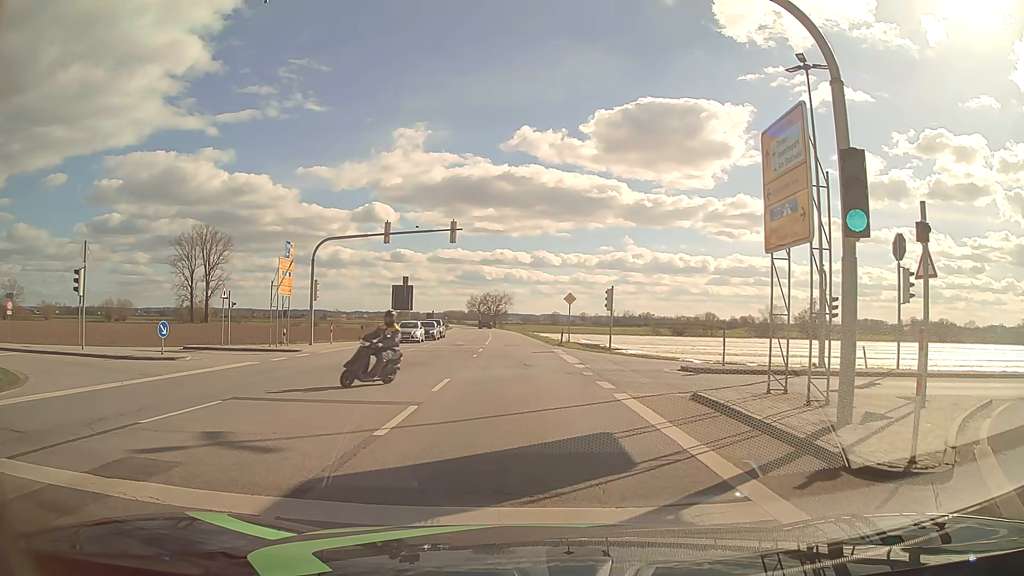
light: Day
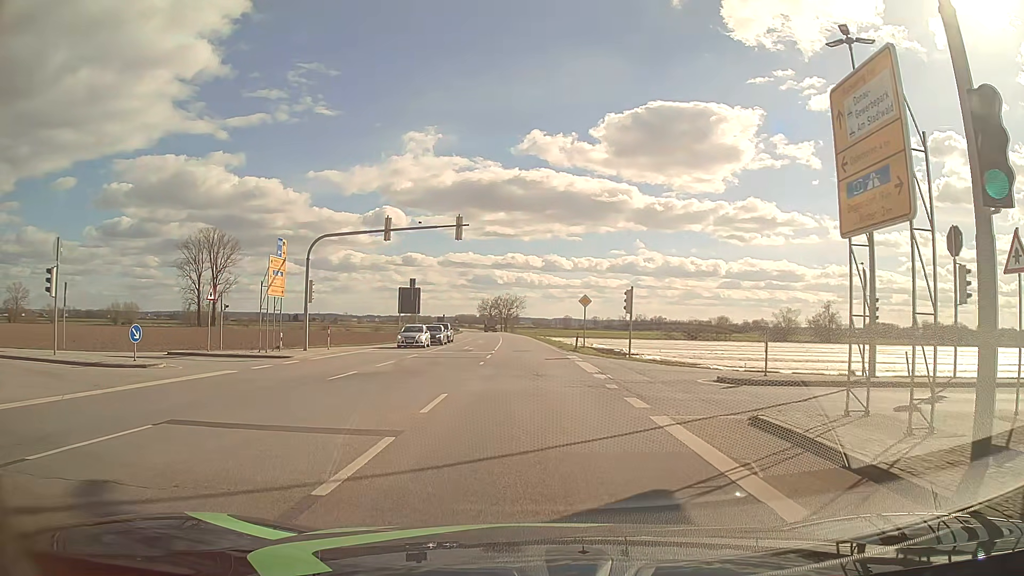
(0.0, +3.1) m; 0°
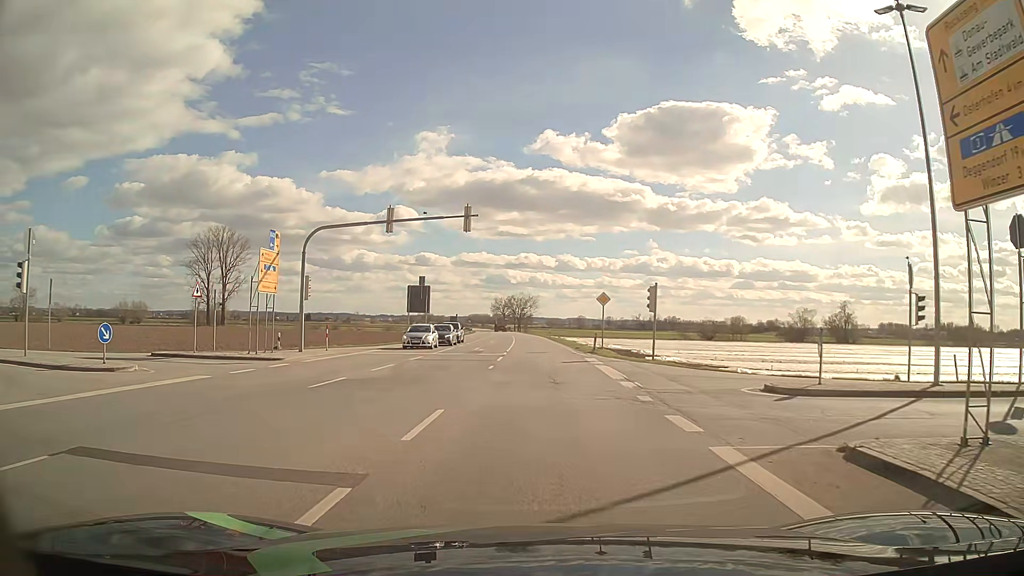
(-0.1, +2.9) m; -2°
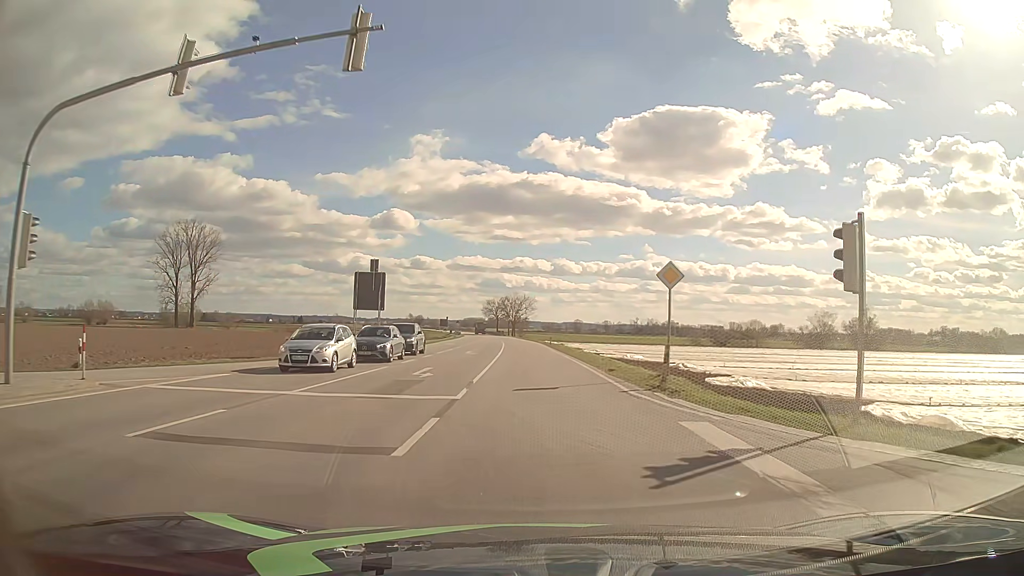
(-0.1, +20.0) m; +1°
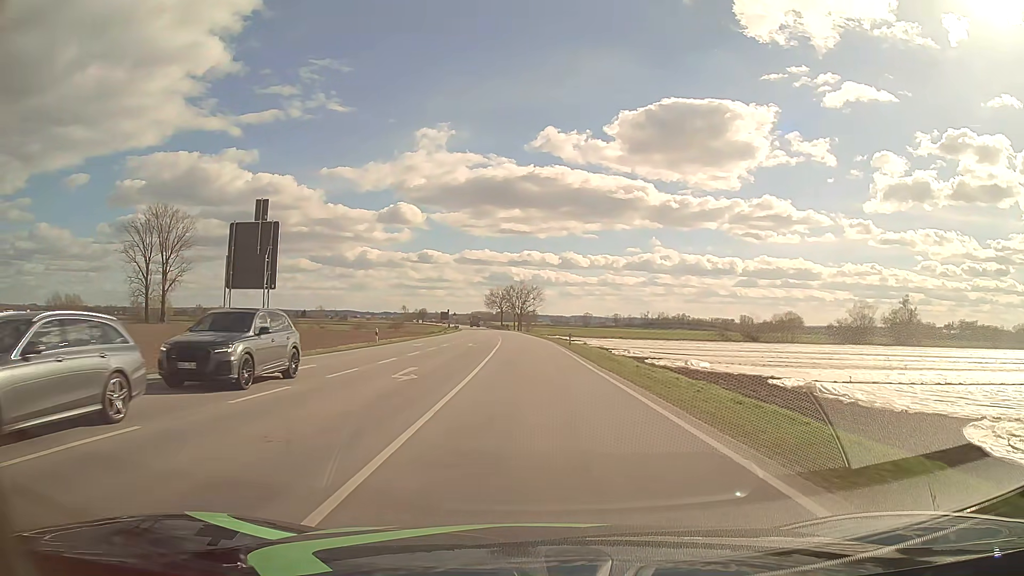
(-0.4, +22.4) m; -1°
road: primary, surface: asphalt
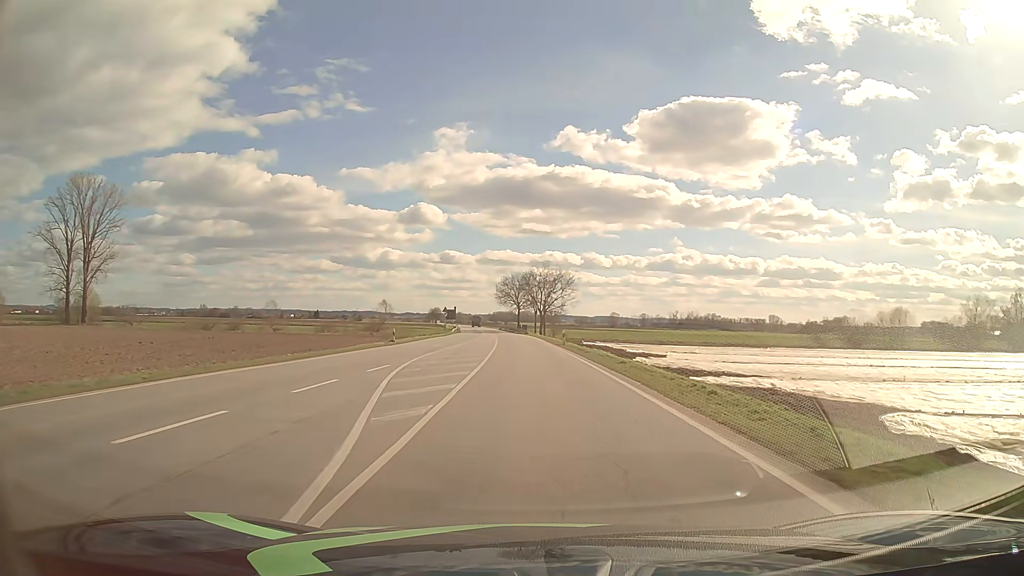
(-0.9, +46.8) m; -2°
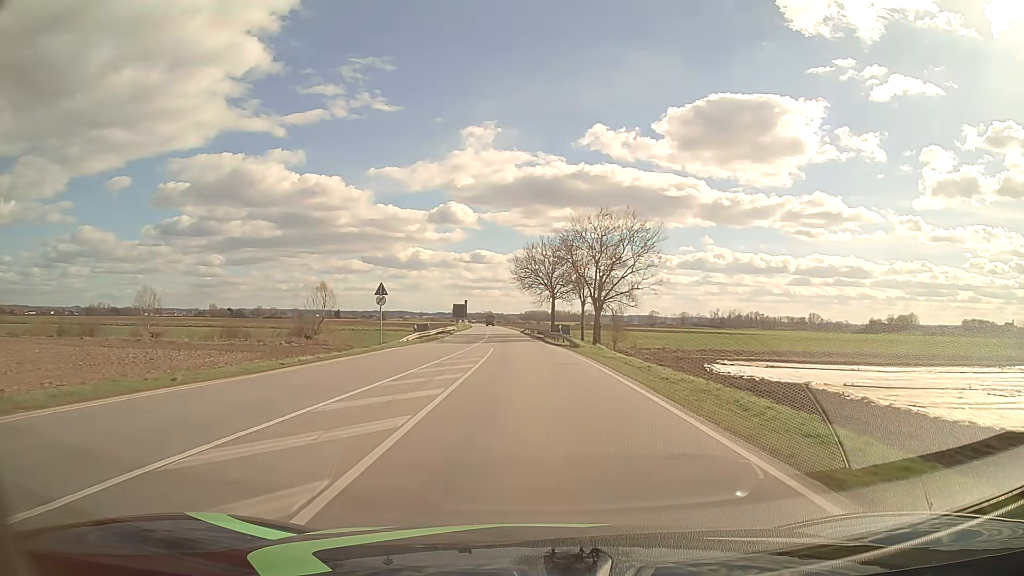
(-1.4, +54.3) m; -3°
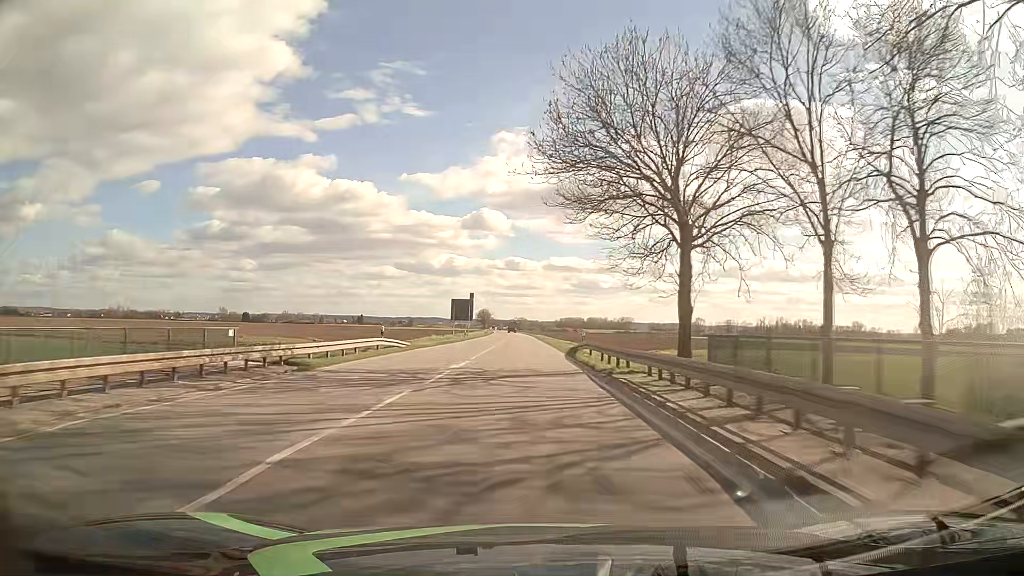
(-1.5, +57.0) m; -3°
(0, +10) (0, +20) (0, +30) (0, +40) (0, +50) (-1, +60) (-1, +70) (-1, +80) (-1, +90) (-2, +100) m
